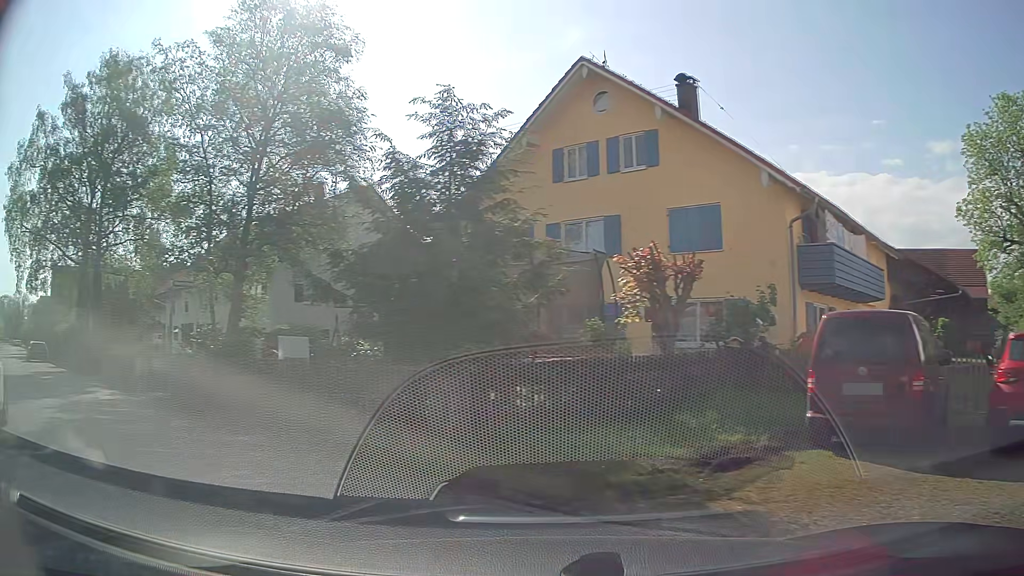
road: residential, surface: asphalt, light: Day
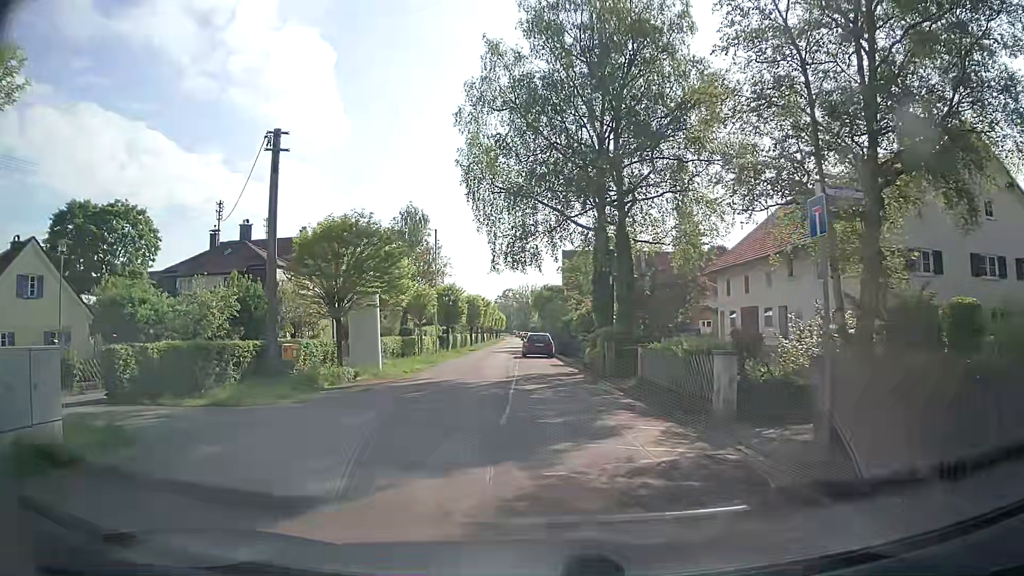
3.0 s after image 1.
(-5.1, +8.7) m; -46°
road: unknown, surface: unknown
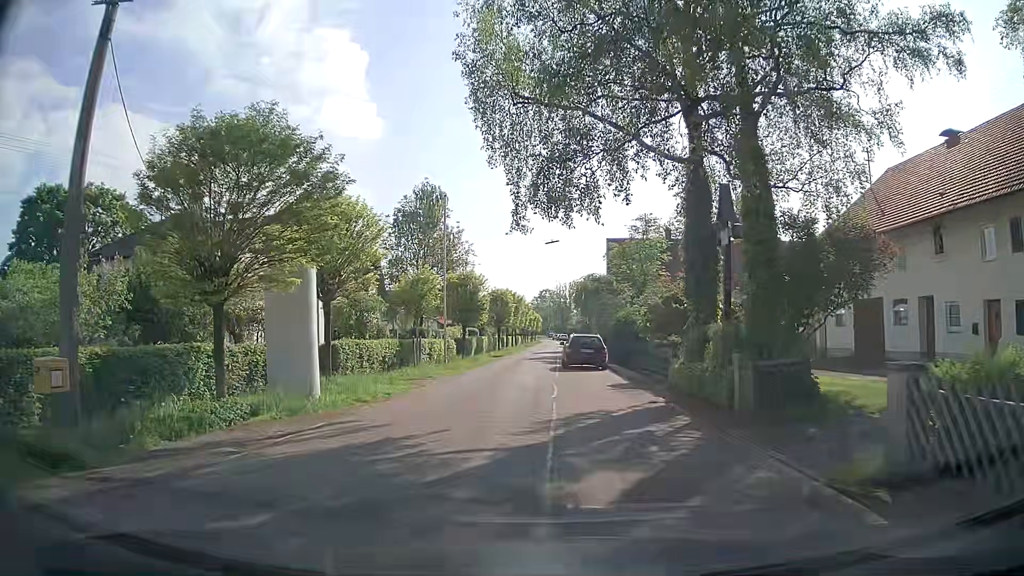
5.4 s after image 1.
(-0.4, +11.4) m; -4°
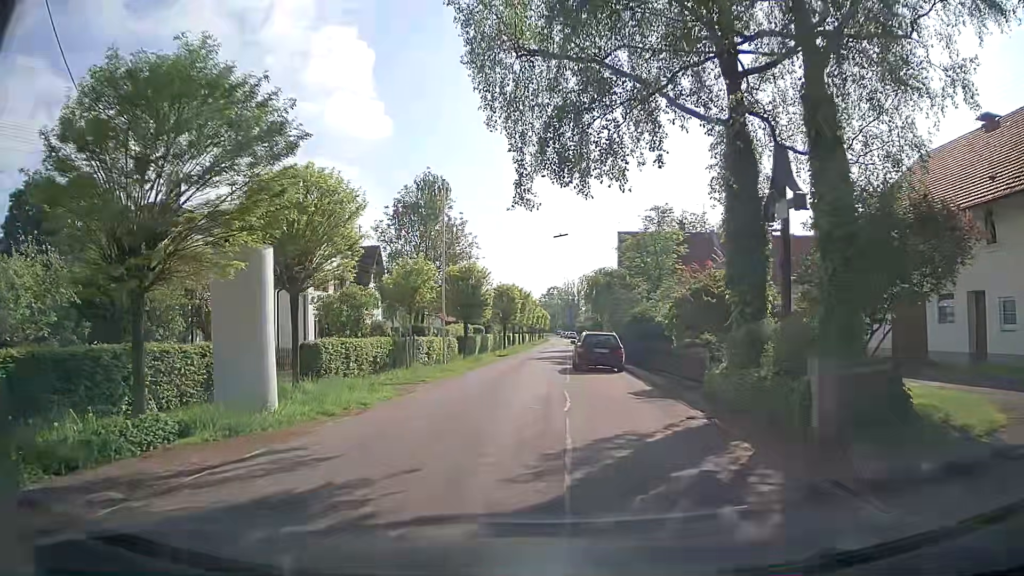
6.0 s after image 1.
(0.0, +3.0) m; +1°
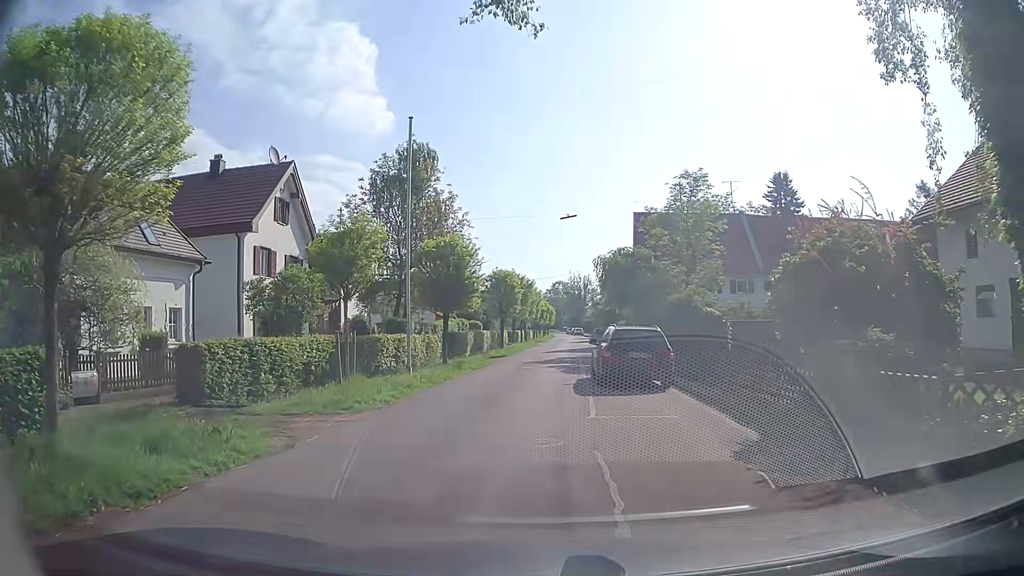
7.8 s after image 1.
(0.0, +8.3) m; -1°
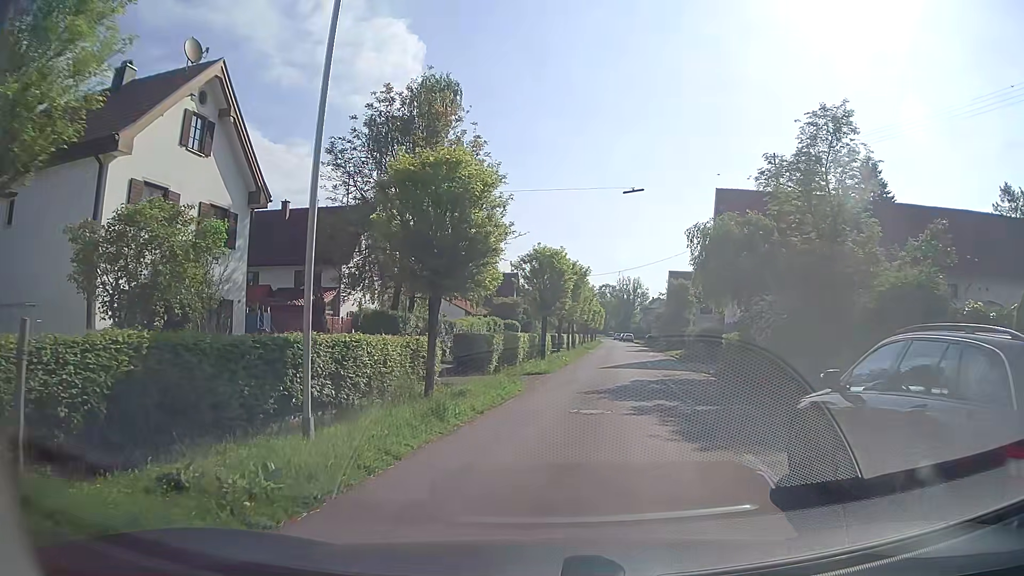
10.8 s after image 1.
(-0.6, +12.5) m; -5°
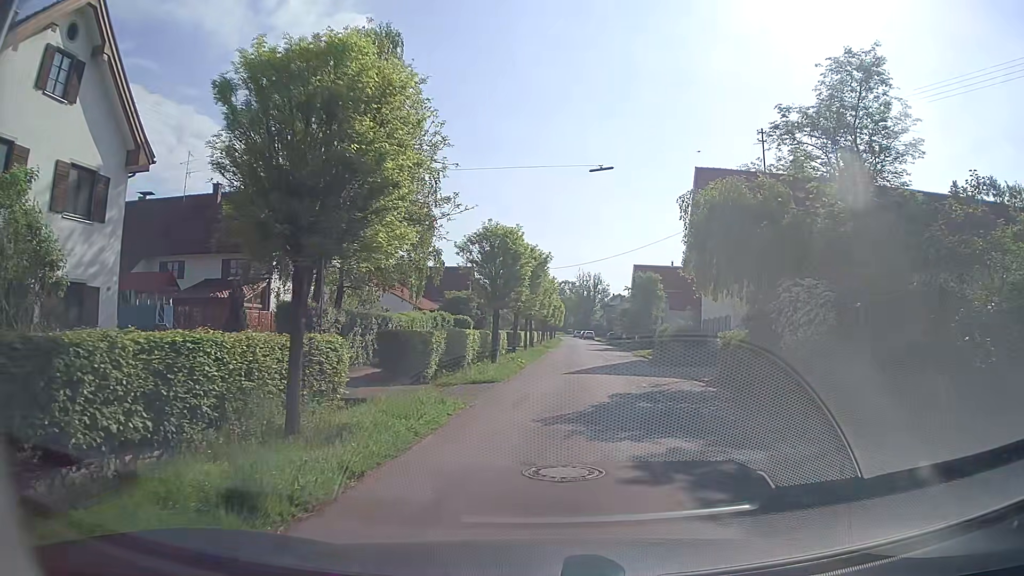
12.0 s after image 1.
(+0.2, +5.4) m; +5°
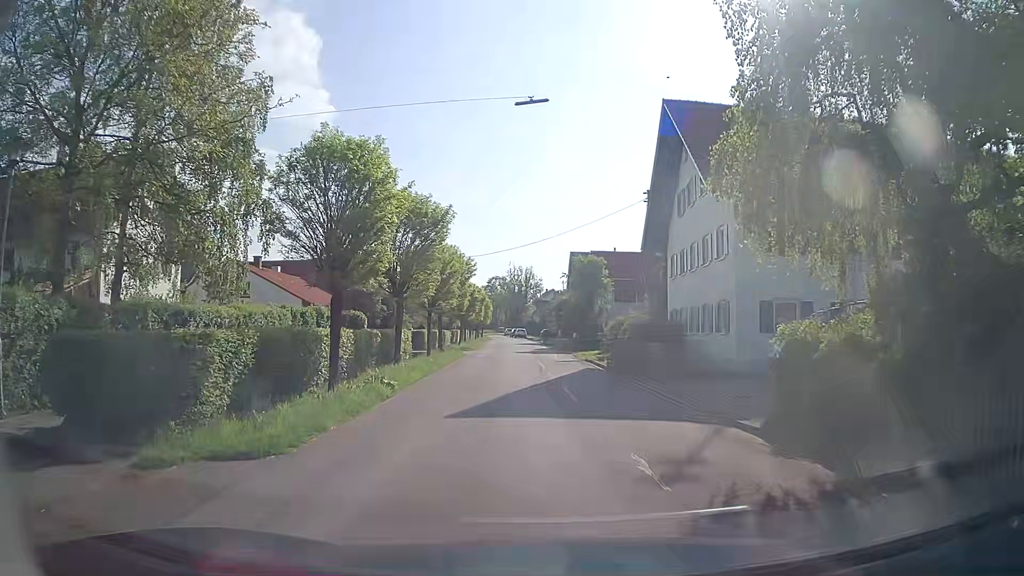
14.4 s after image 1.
(+0.7, +11.2) m; +6°
(0, +10) (0, +20) (0, +30) (-1, +40) (-2, +50) (-2, +60) (-3, +70) (-4, +80) (-4, +90) (-5, +100) m
